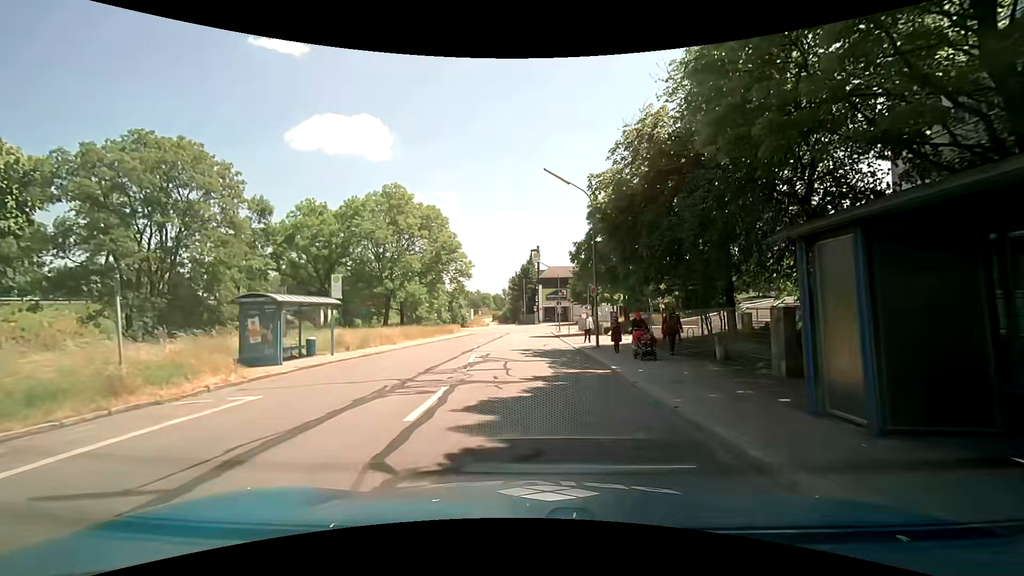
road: tertiary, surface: asphalt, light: Day
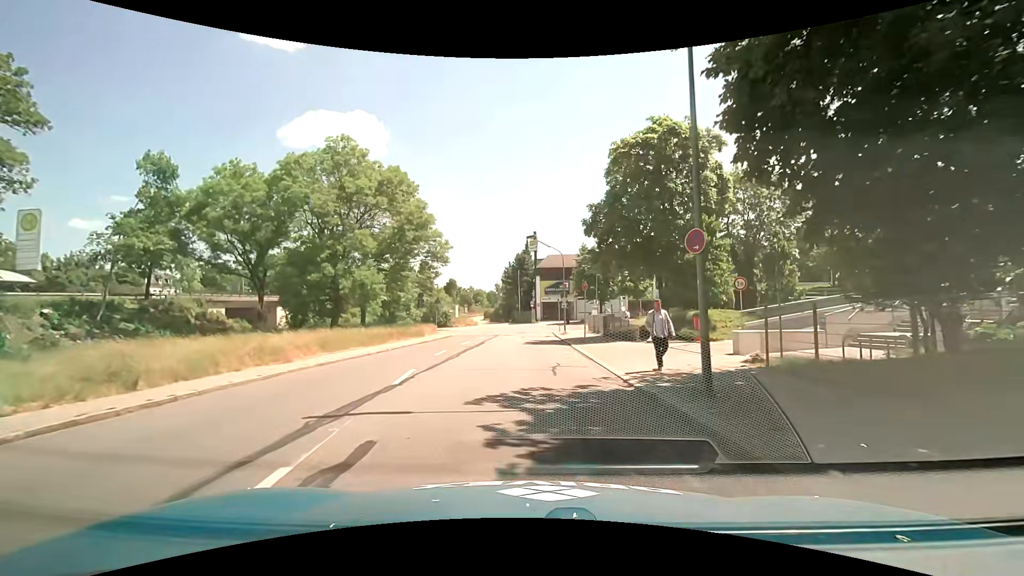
(+0.2, +14.2) m; +1°
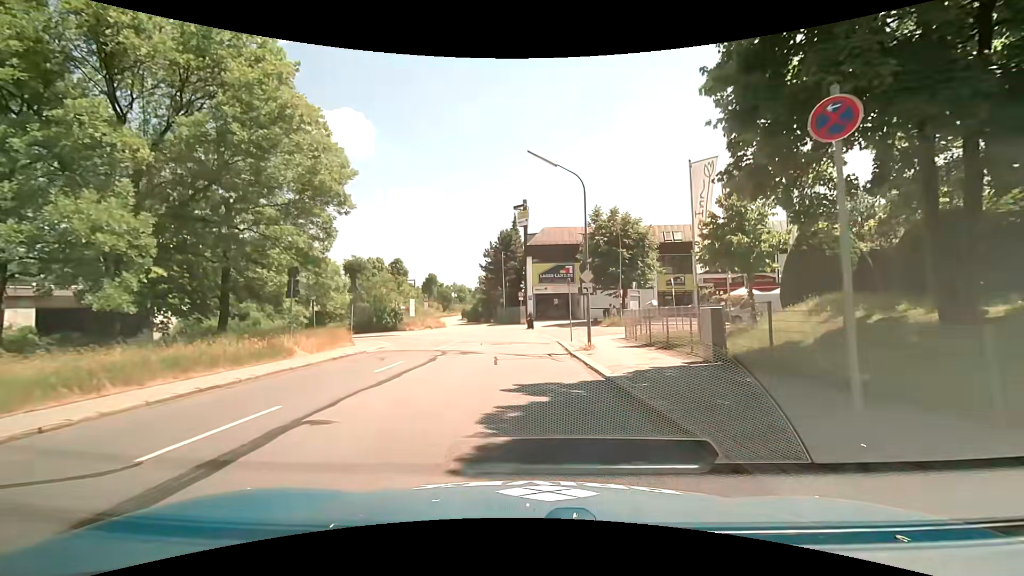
(+0.1, +22.7) m; +1°
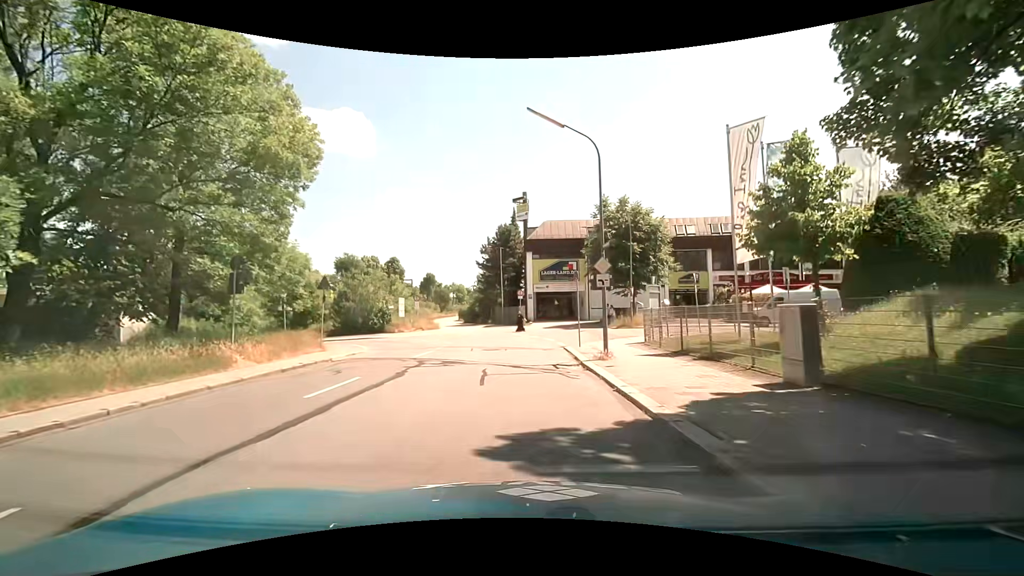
(0.0, +4.3) m; 0°
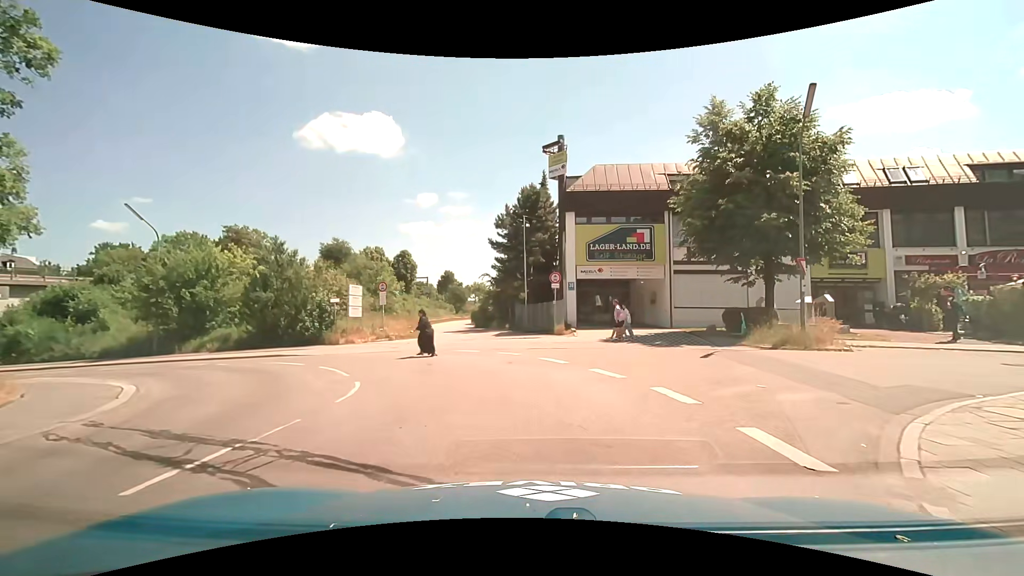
(-0.7, +19.2) m; -3°
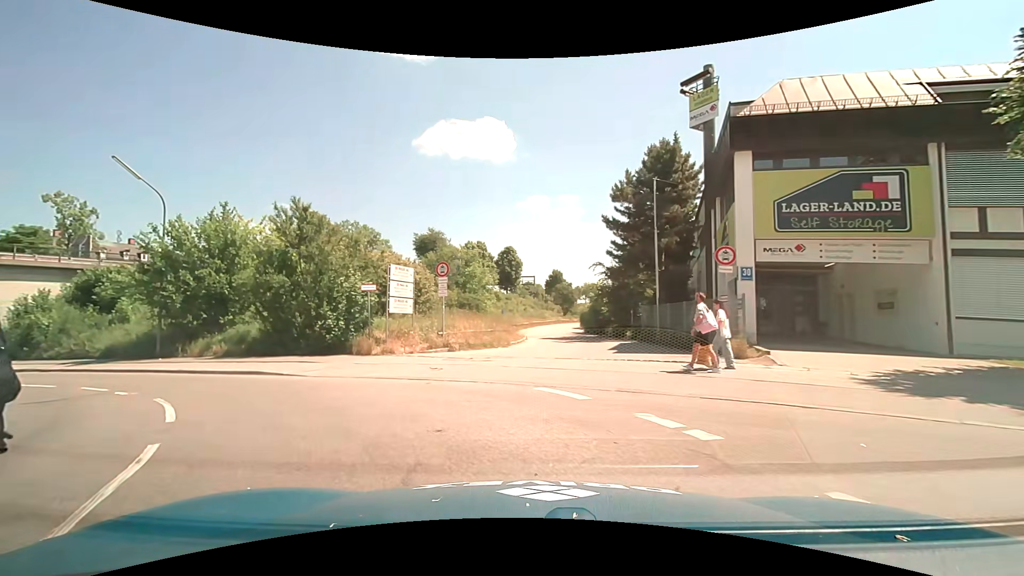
(-0.6, +10.6) m; -13°
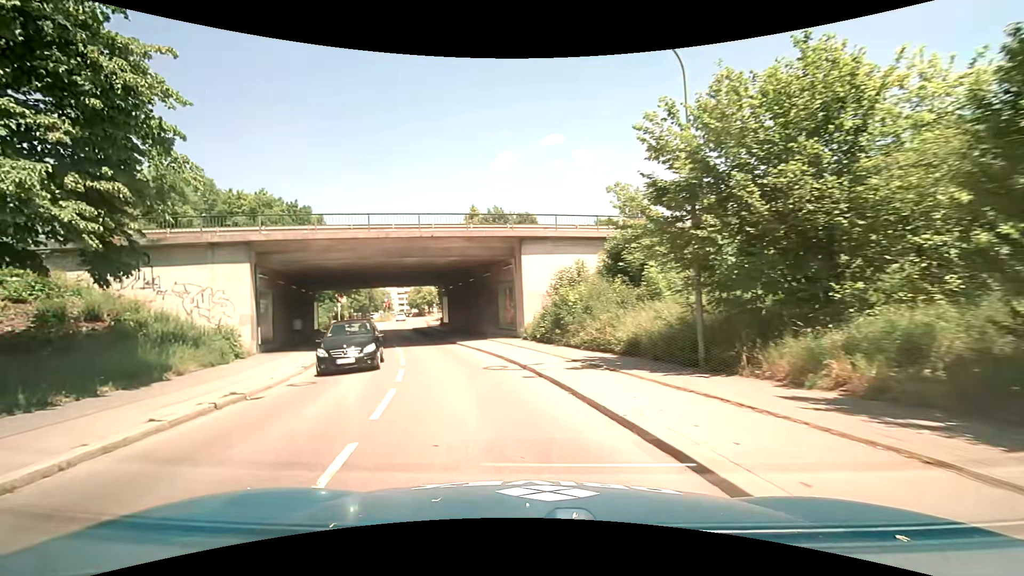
(-7.2, +13.5) m; -57°
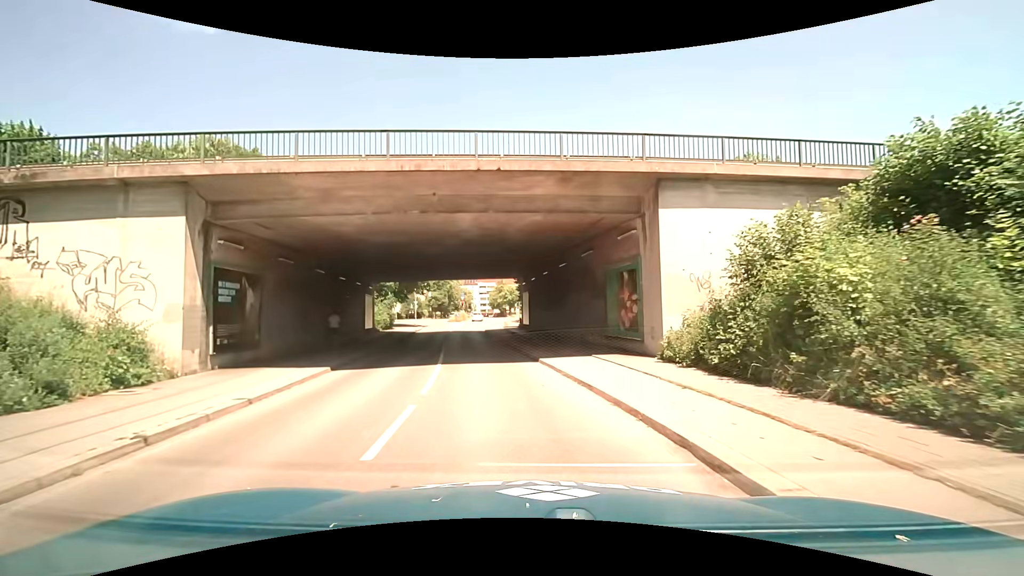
(-1.4, +11.4) m; -10°
